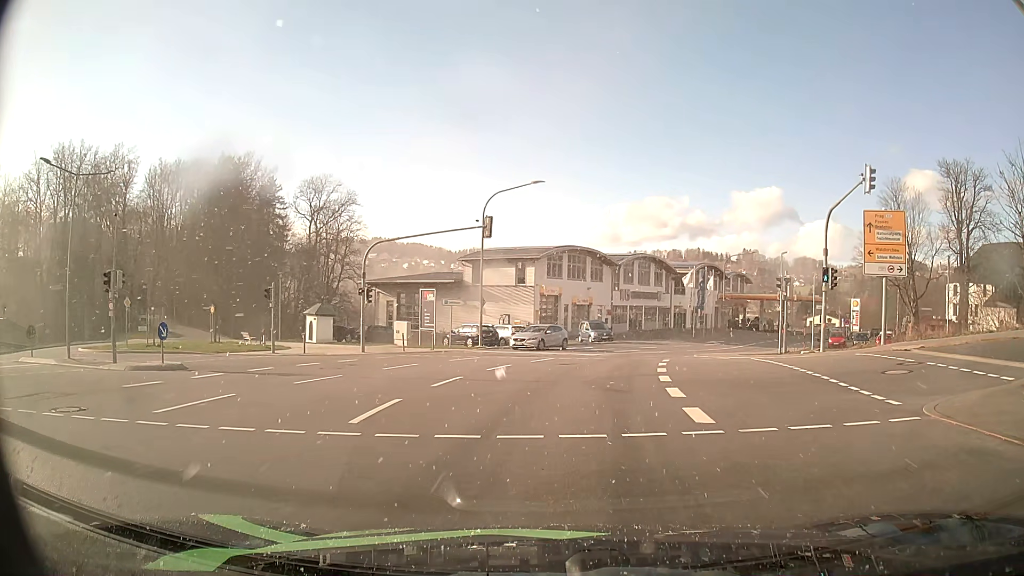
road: secondary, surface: asphalt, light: Day
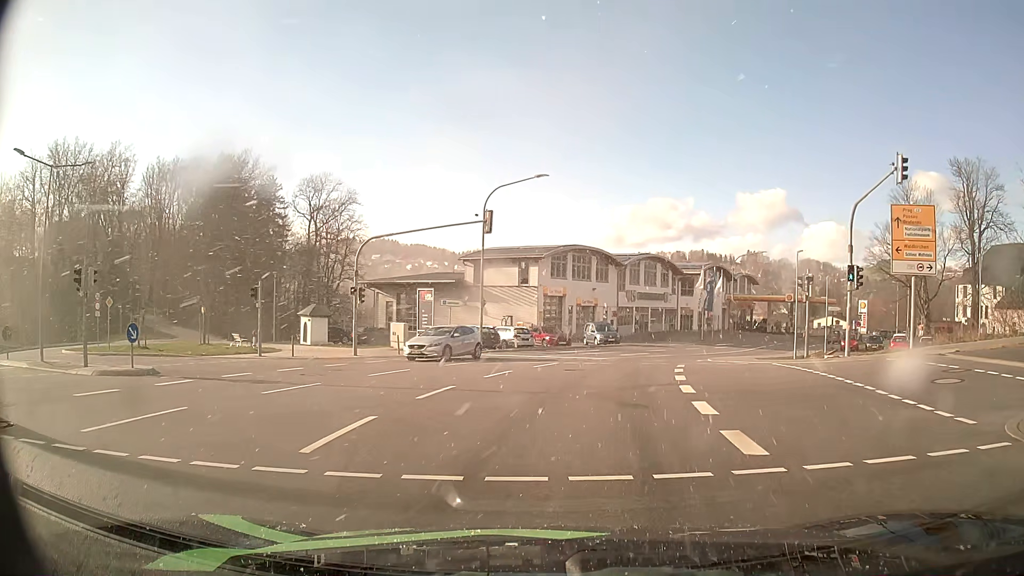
(0.0, +2.1) m; -2°
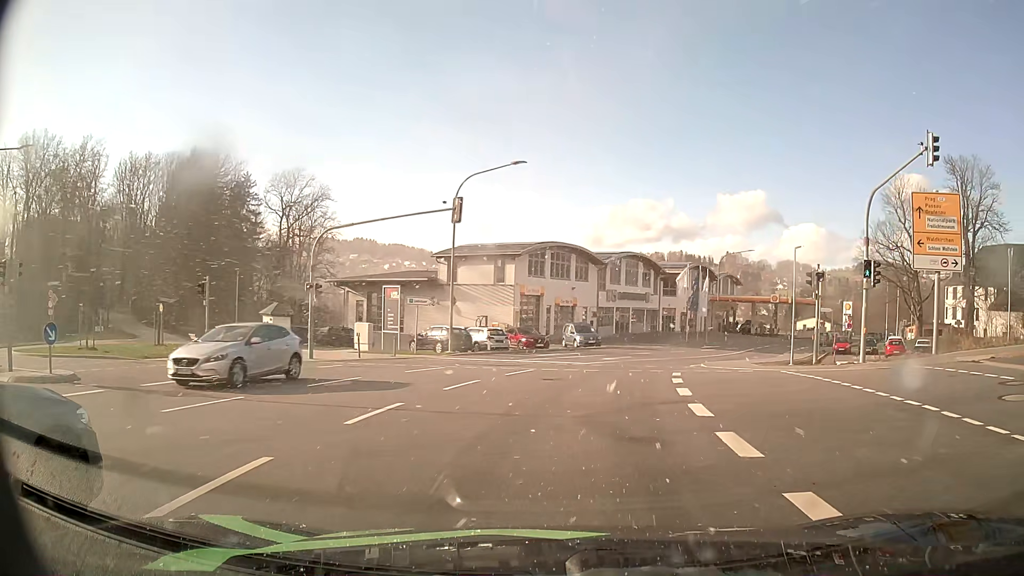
(0.0, +3.1) m; +3°
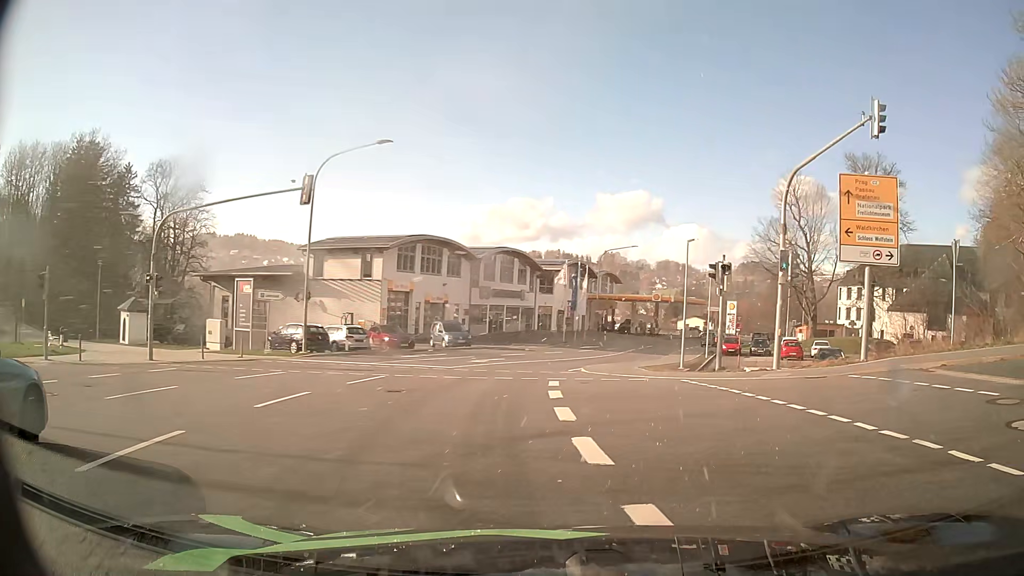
(+0.2, +3.4) m; +10°
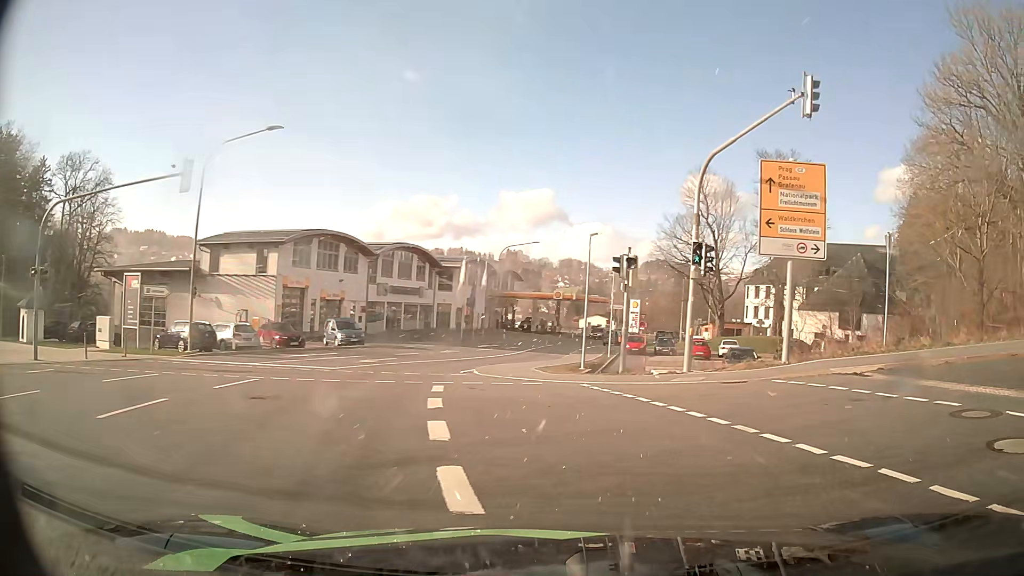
(+0.1, +1.7) m; +6°
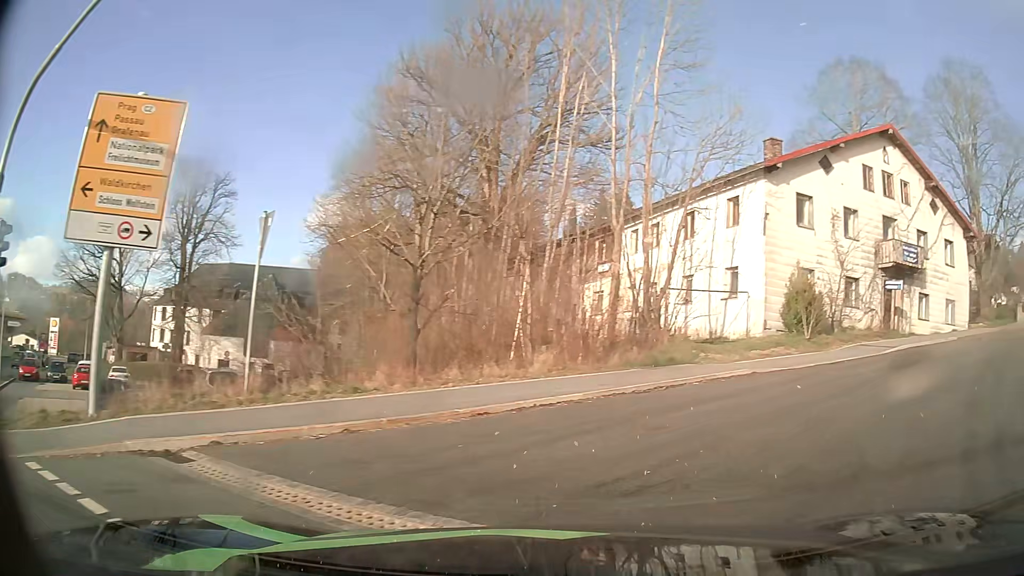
(+2.9, +6.3) m; +50°
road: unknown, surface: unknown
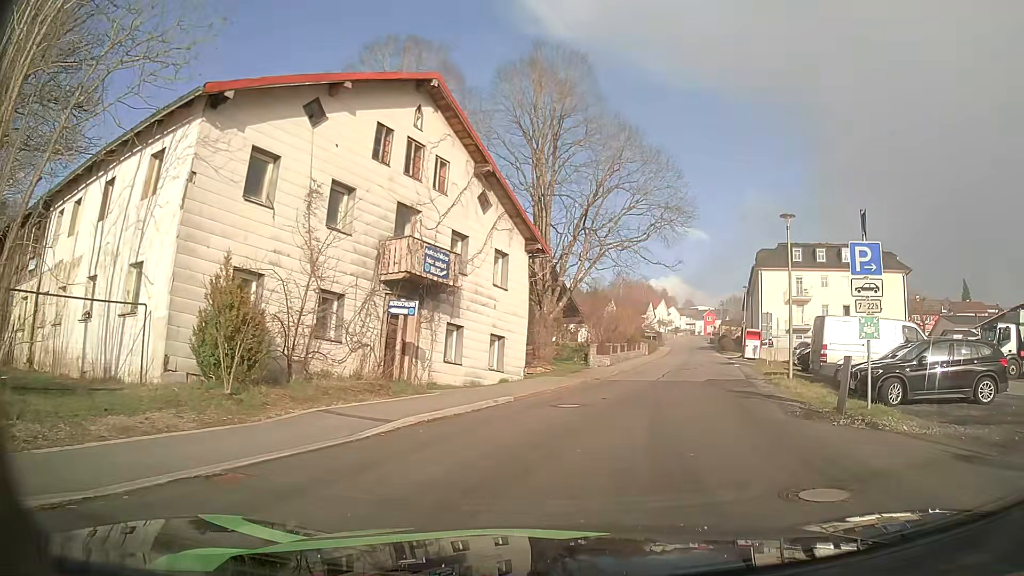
(+4.3, +8.8) m; +41°
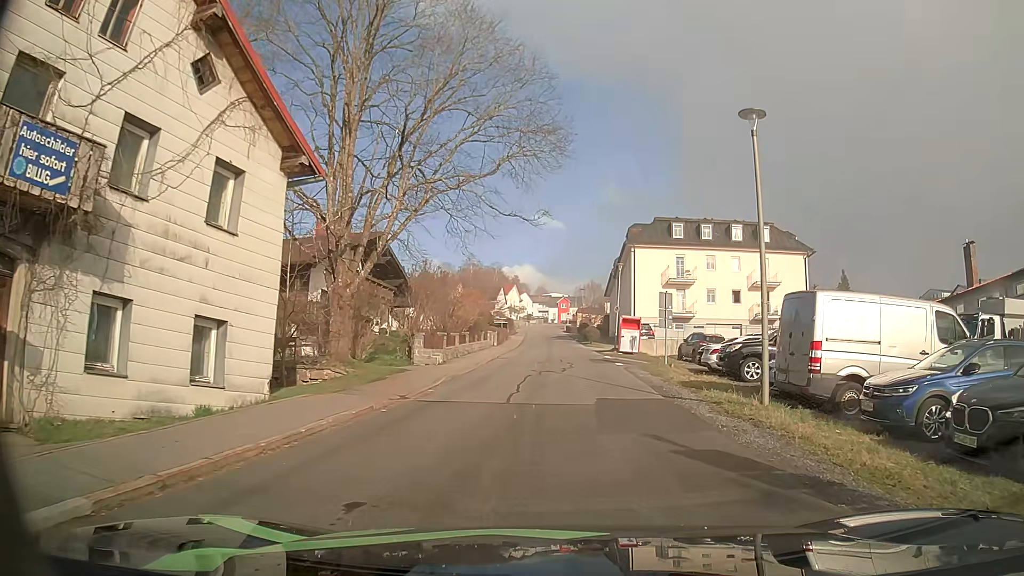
(+1.3, +10.2) m; +13°
